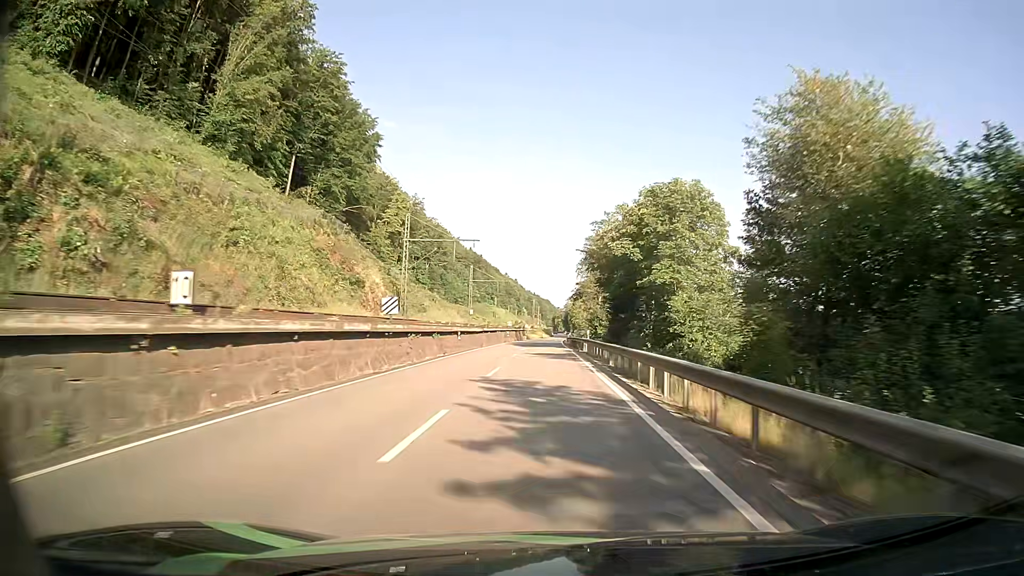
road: primary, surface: asphalt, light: Day
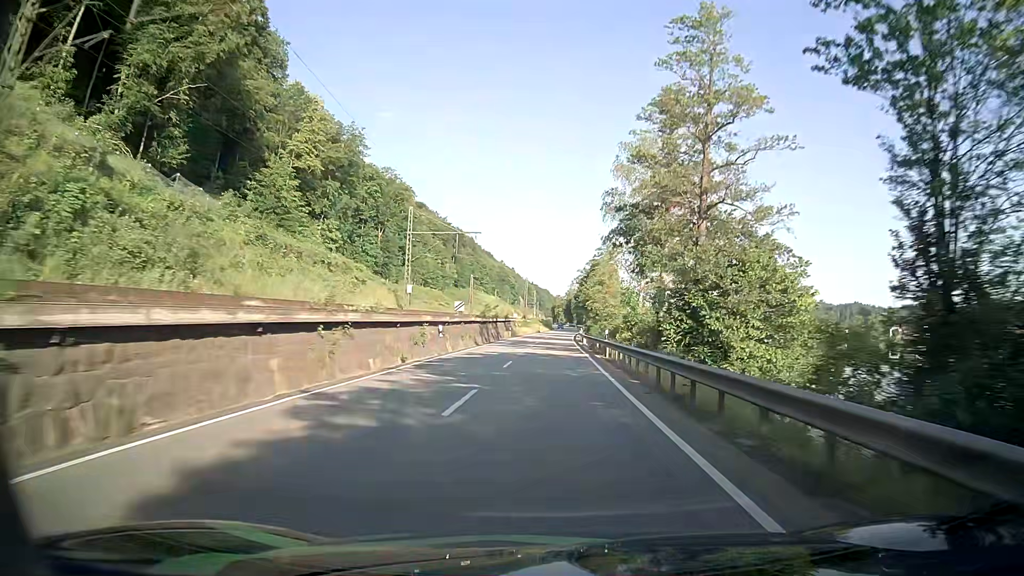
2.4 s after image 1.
(0.0, +56.5) m; 0°
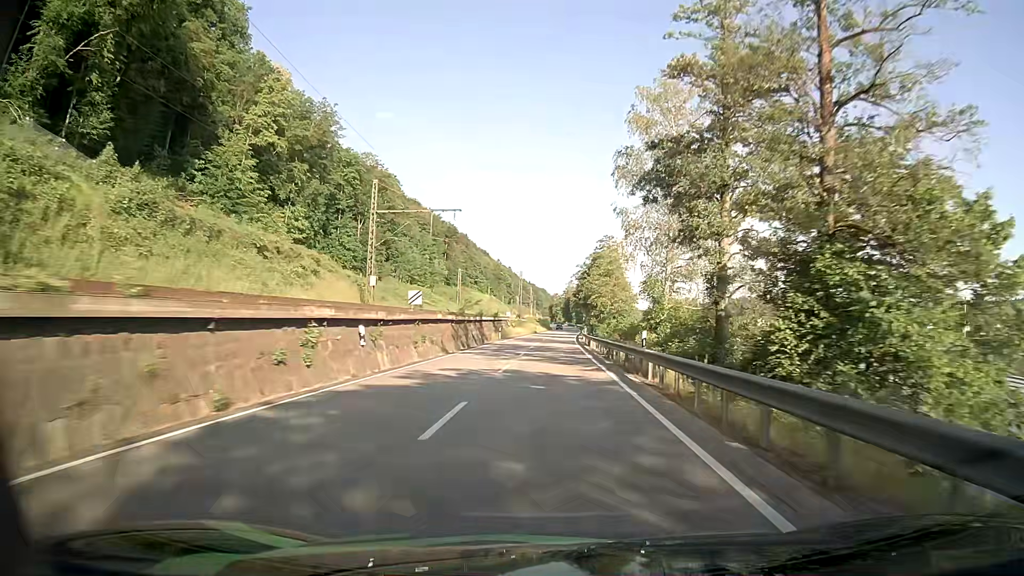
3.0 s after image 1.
(0.0, +13.9) m; 0°
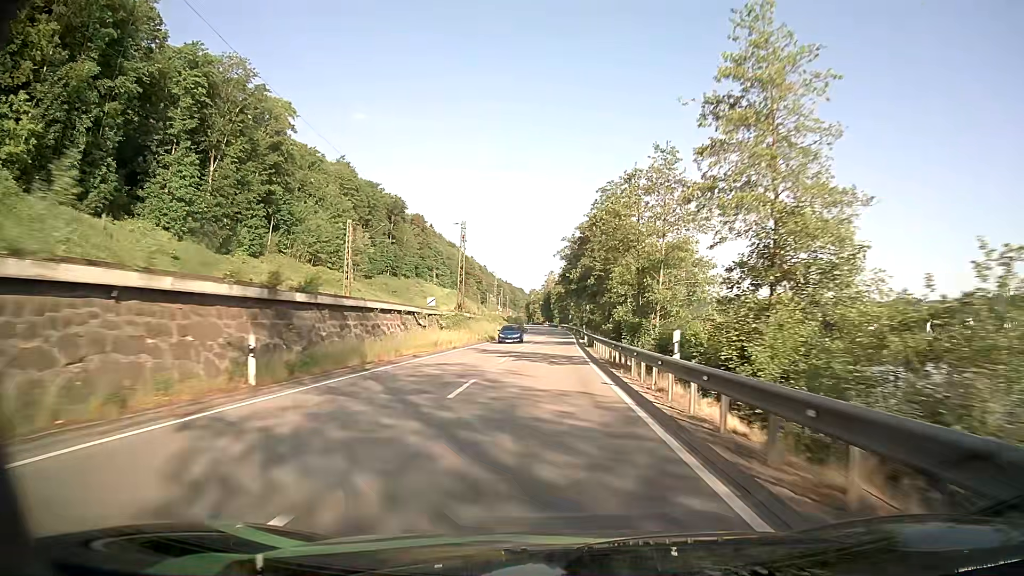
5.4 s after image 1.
(+1.0, +55.2) m; +2°
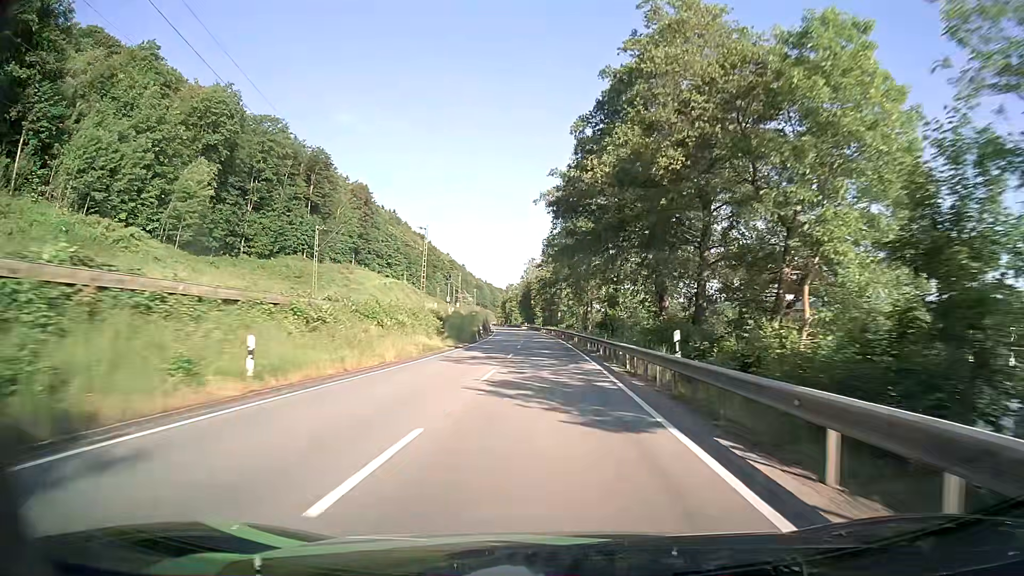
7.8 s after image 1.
(+0.5, +55.6) m; +2°
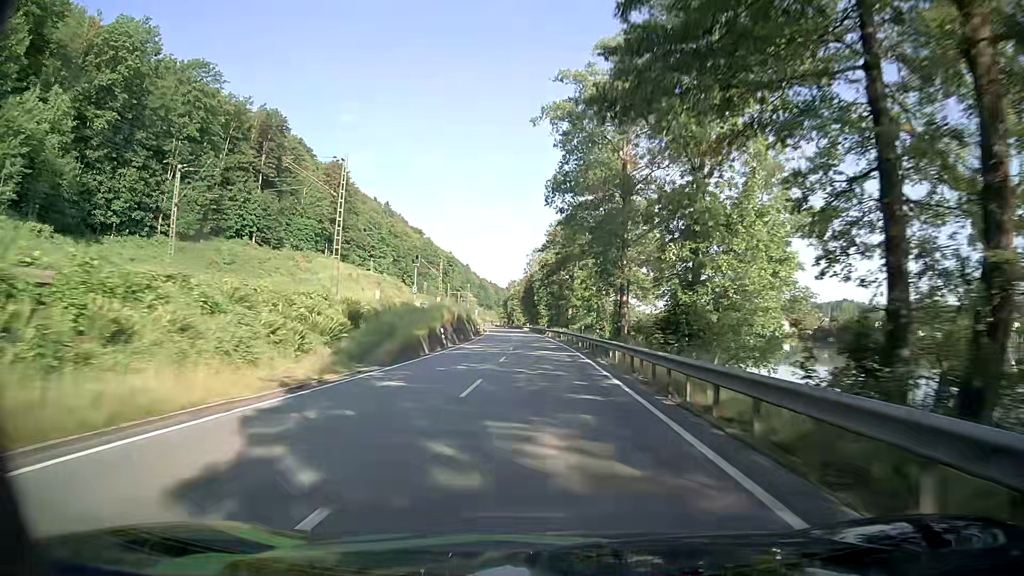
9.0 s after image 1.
(0.0, +27.8) m; 0°
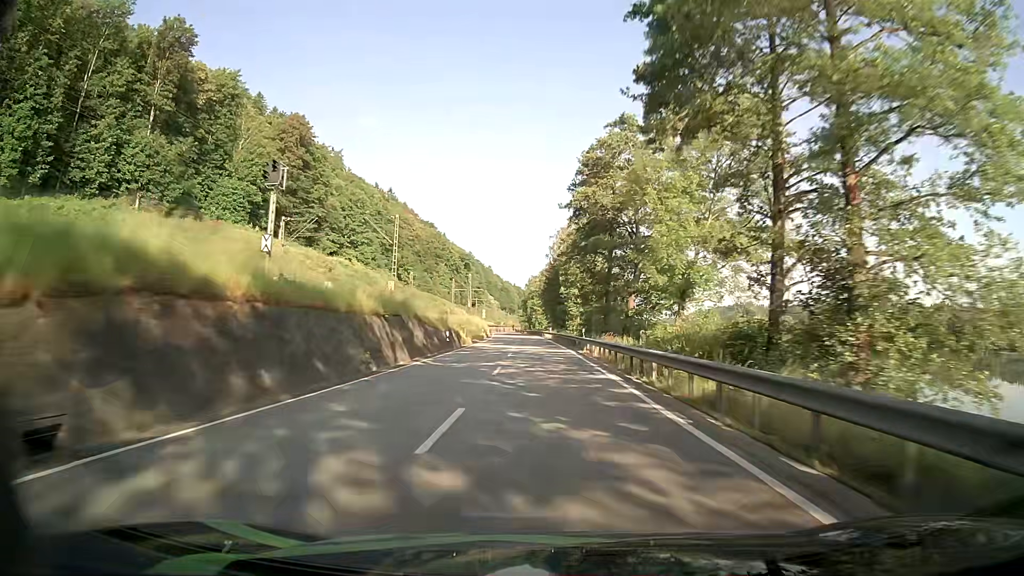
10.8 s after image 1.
(-0.8, +41.5) m; -2°
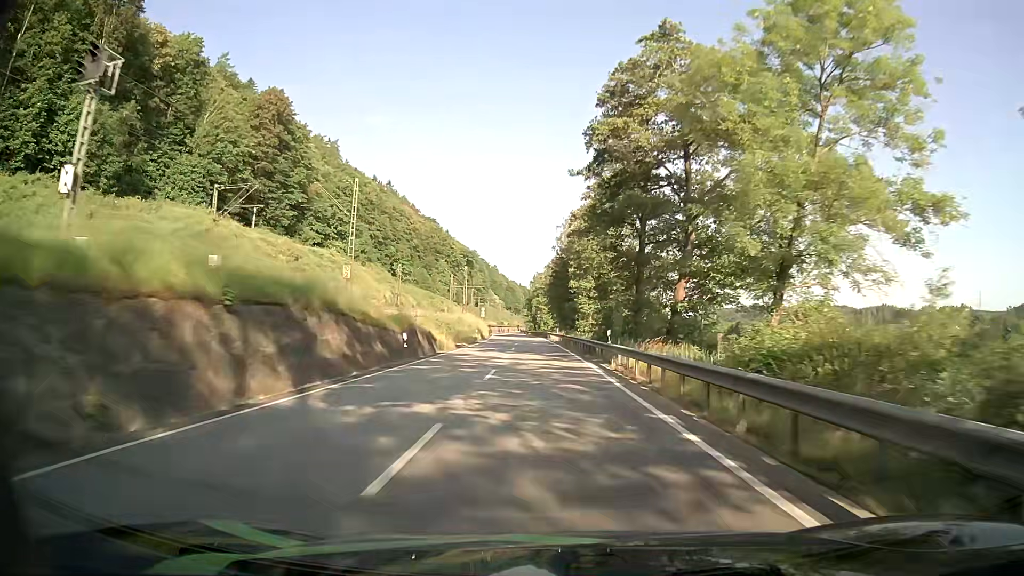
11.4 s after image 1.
(0.0, +13.8) m; 0°
(0, +10) (0, +20) (0, +30) (-1, +40) (-1, +50) (-1, +60) (-2, +70) (-2, +80) (-3, +90) (-4, +100) m
